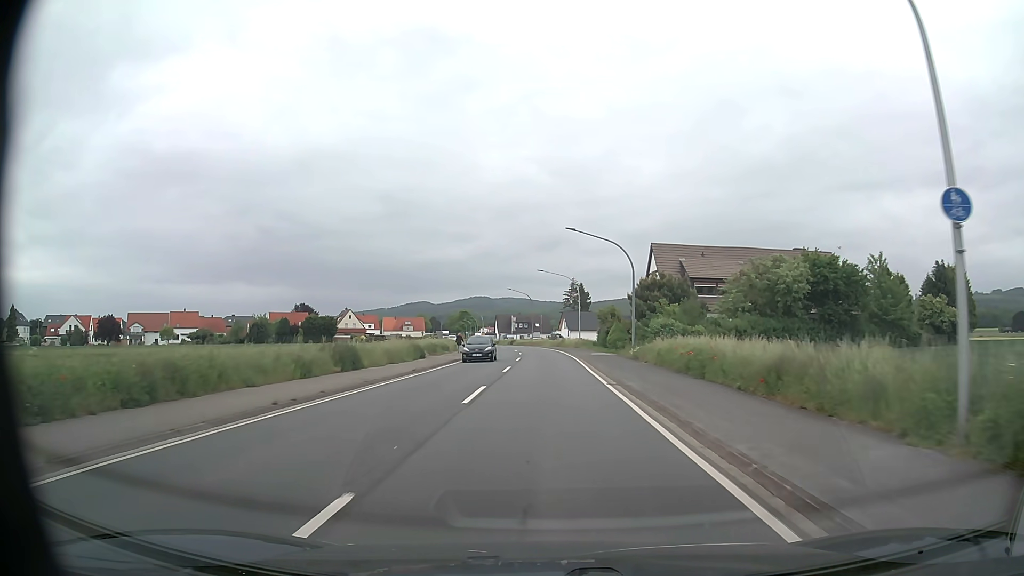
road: primary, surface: asphalt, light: Day
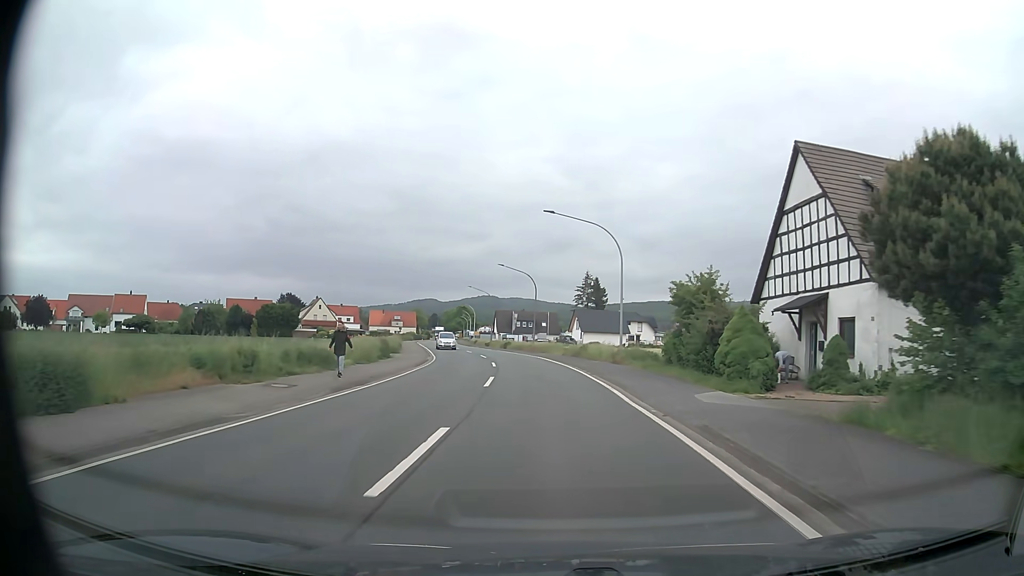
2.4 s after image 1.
(-0.1, +32.3) m; -1°
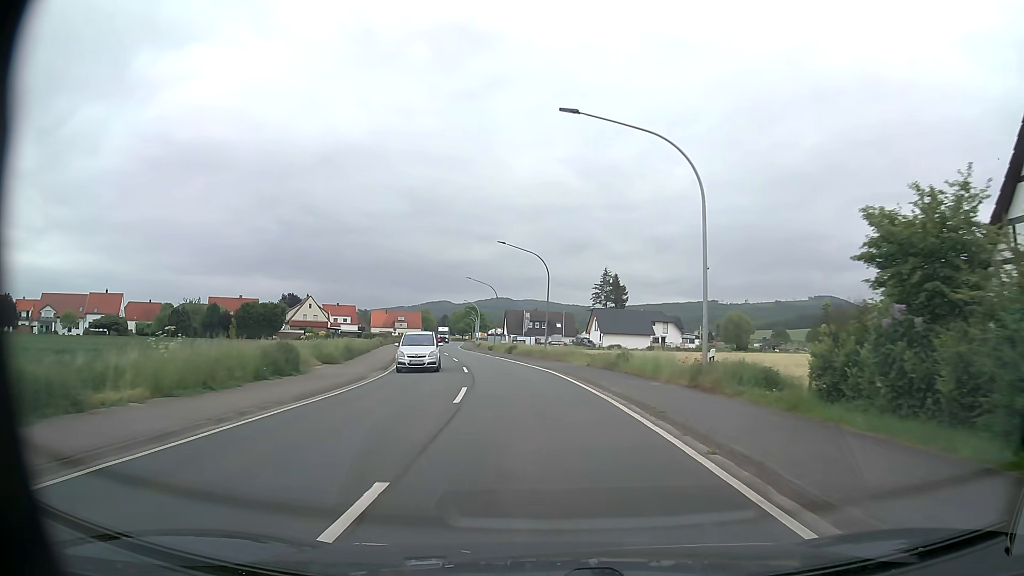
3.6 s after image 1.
(-0.1, +16.1) m; -1°
(0, +10) (-1, +20) (-2, +30) (-3, +40) (-5, +50) (-7, +59) (-9, +69) (-11, +79) (-12, +89) (-14, +99) m
